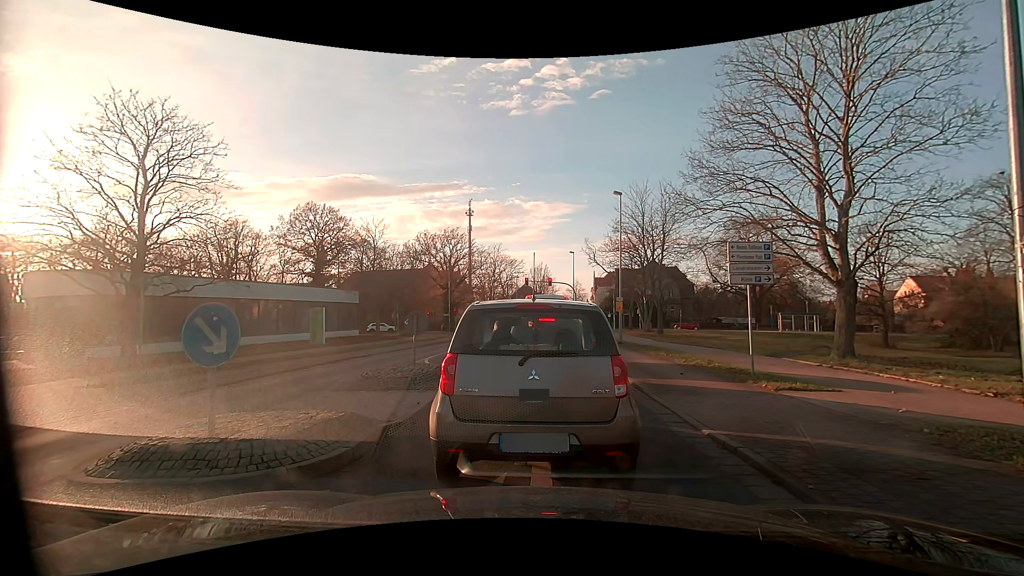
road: residential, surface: asphalt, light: Day
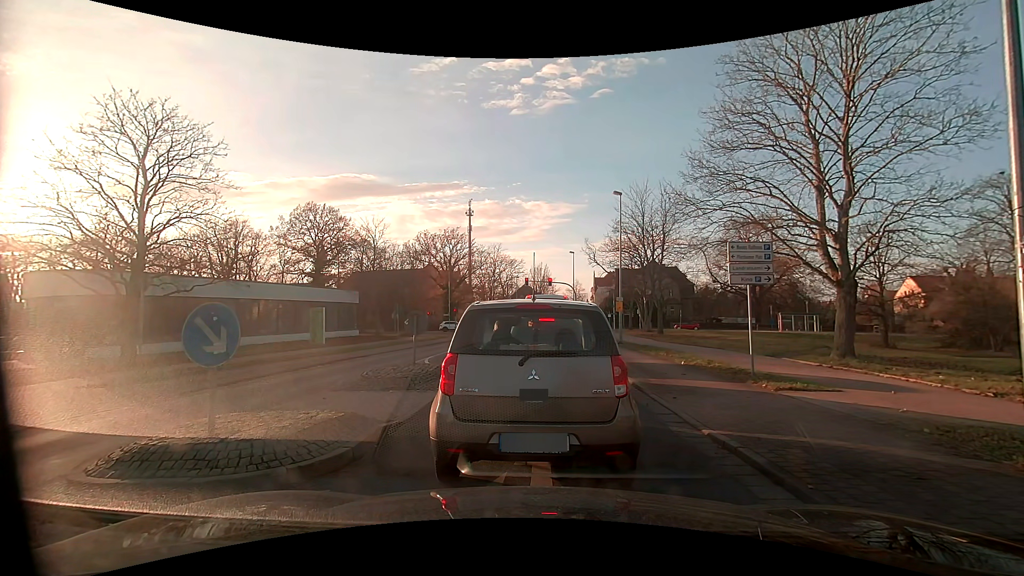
(0.0, 0.0) m; 0°
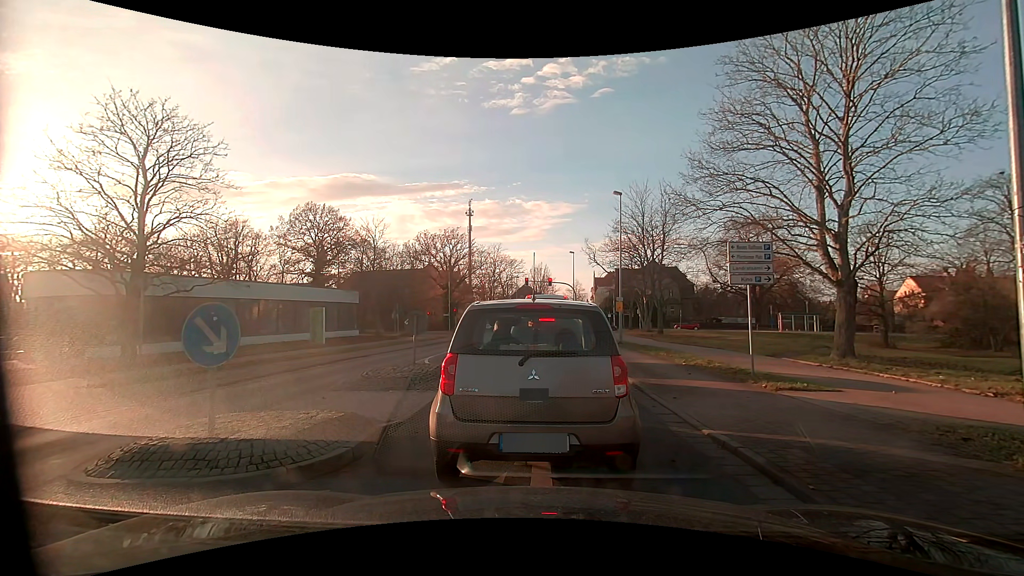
(0.0, 0.0) m; 0°
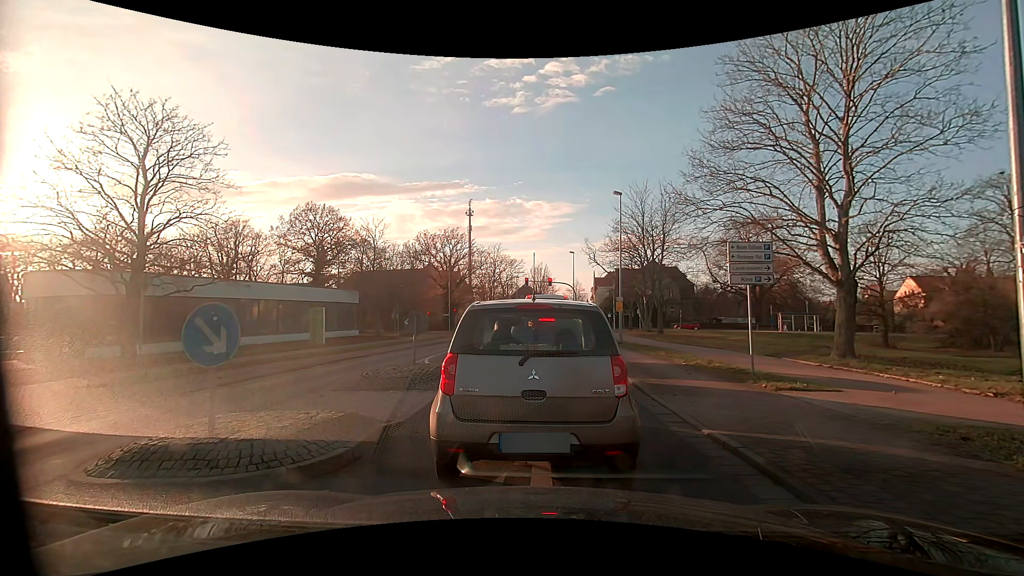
(0.0, 0.0) m; 0°
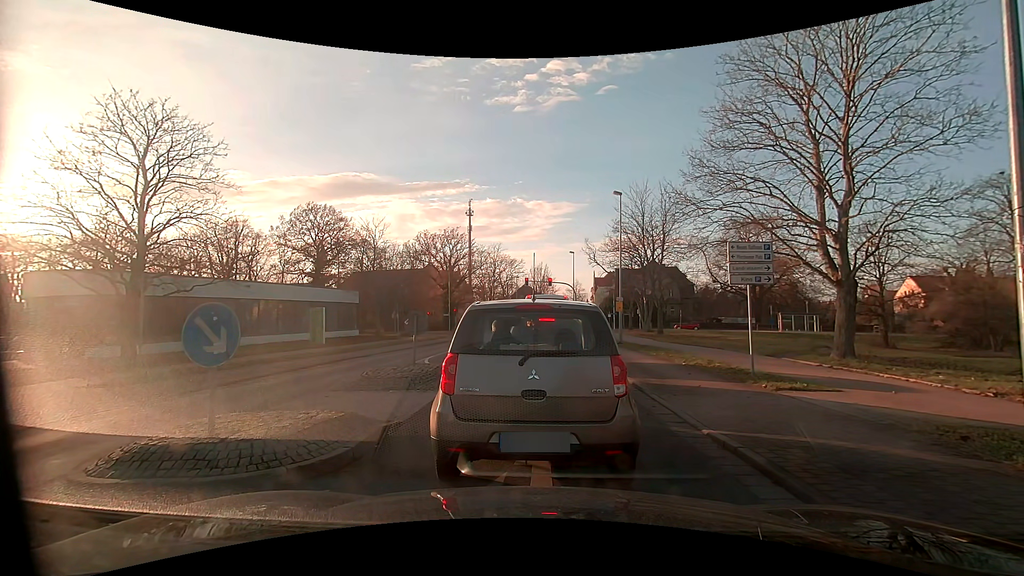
(0.0, 0.0) m; 0°
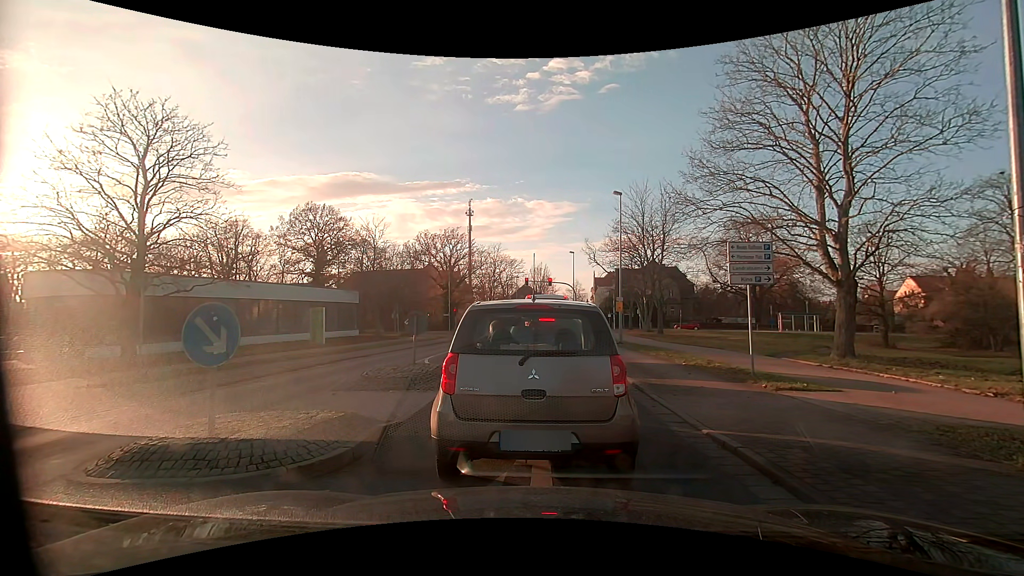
(0.0, 0.0) m; 0°
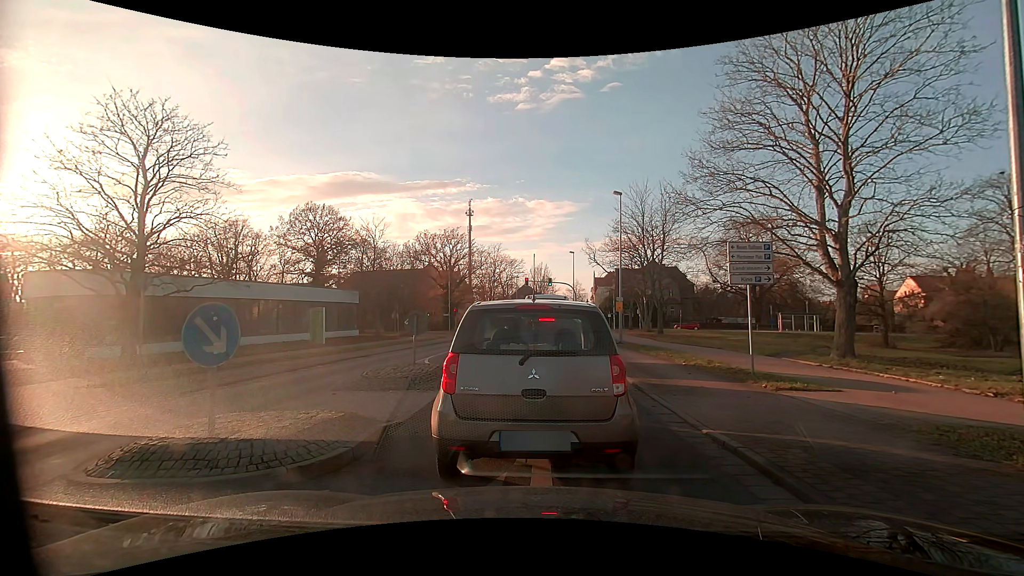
(0.0, 0.0) m; 0°
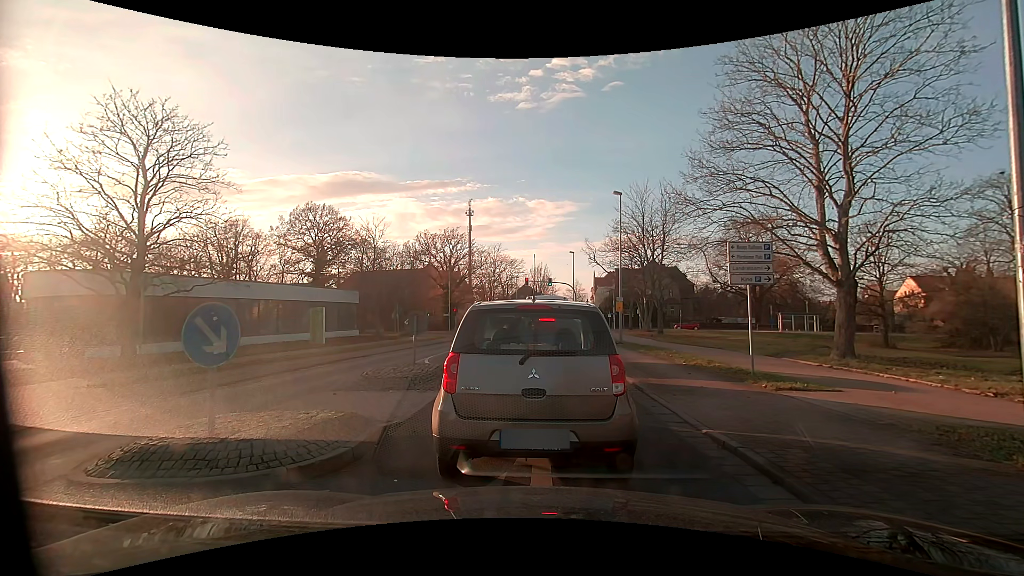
(0.0, 0.0) m; 0°
(0, +10) (+1, +20) (+1, +30) (+1, +40) (+1, +50) (+2, +60) (+3, +70) (+8, +78) (+17, +82) (+27, +80) m
